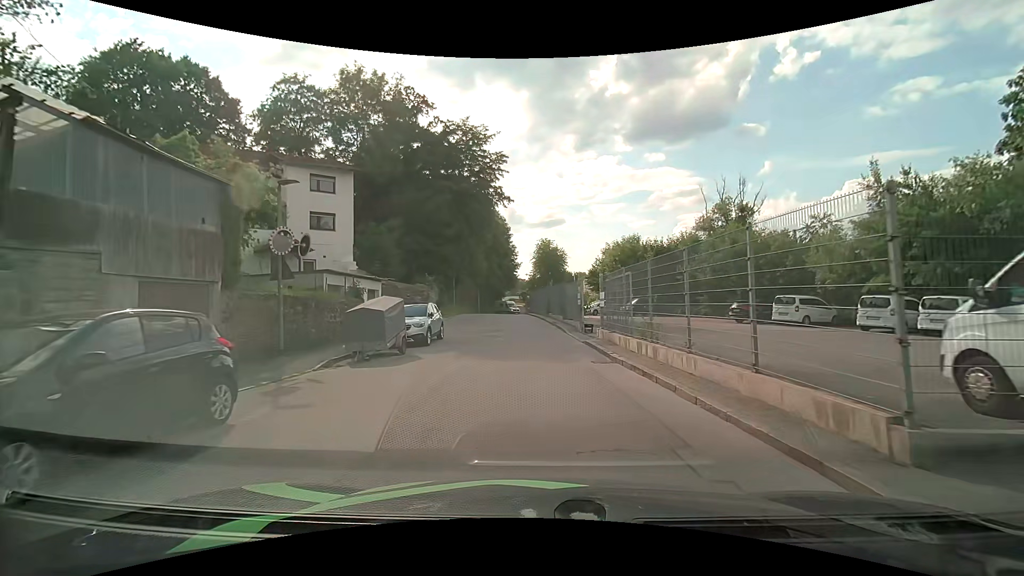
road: residential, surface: asphalt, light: Day
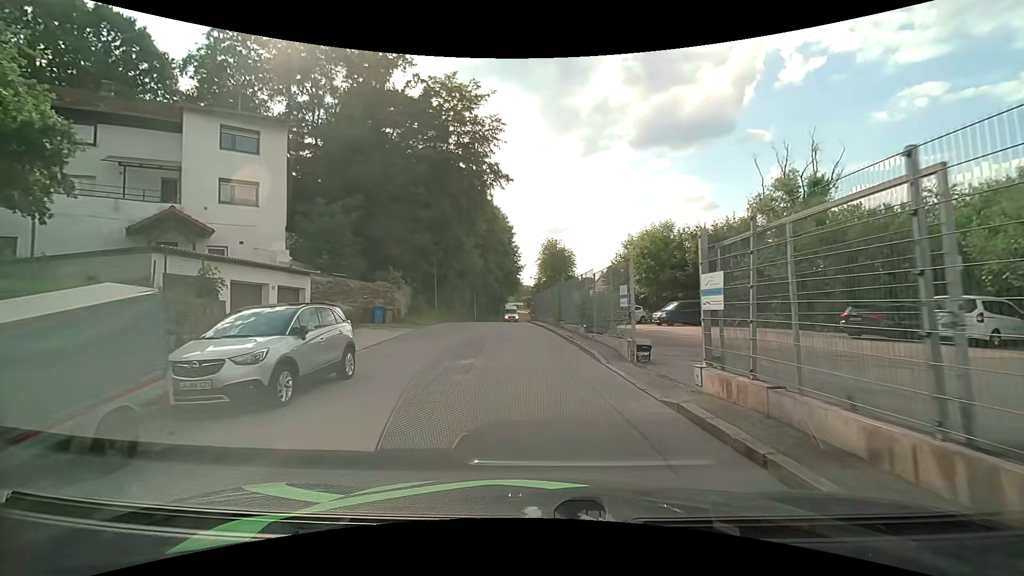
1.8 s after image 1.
(0.0, +10.6) m; 0°
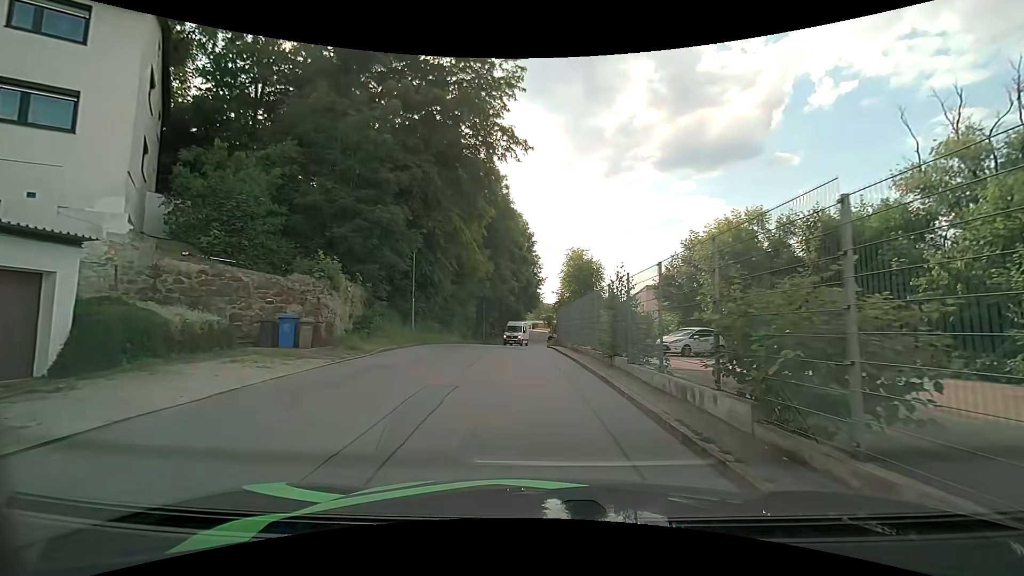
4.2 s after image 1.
(-0.4, +12.2) m; -3°
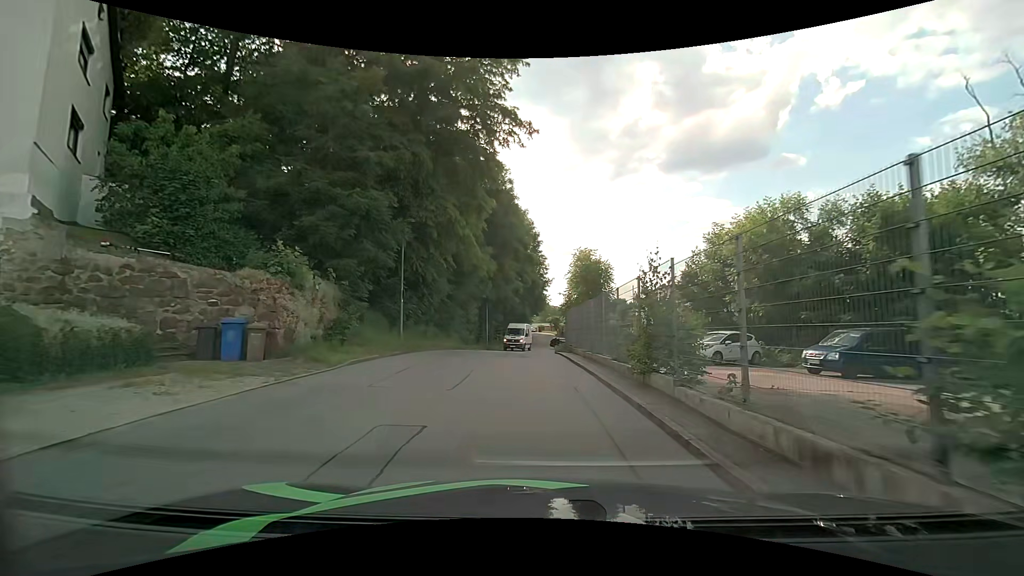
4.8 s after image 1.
(0.0, +3.3) m; 0°
(0, +10) (0, +20) (0, +30) (0, +40) (0, +50) (0, +60) (0, +70) (+1, +80) (+1, +90) (+1, +100) m
